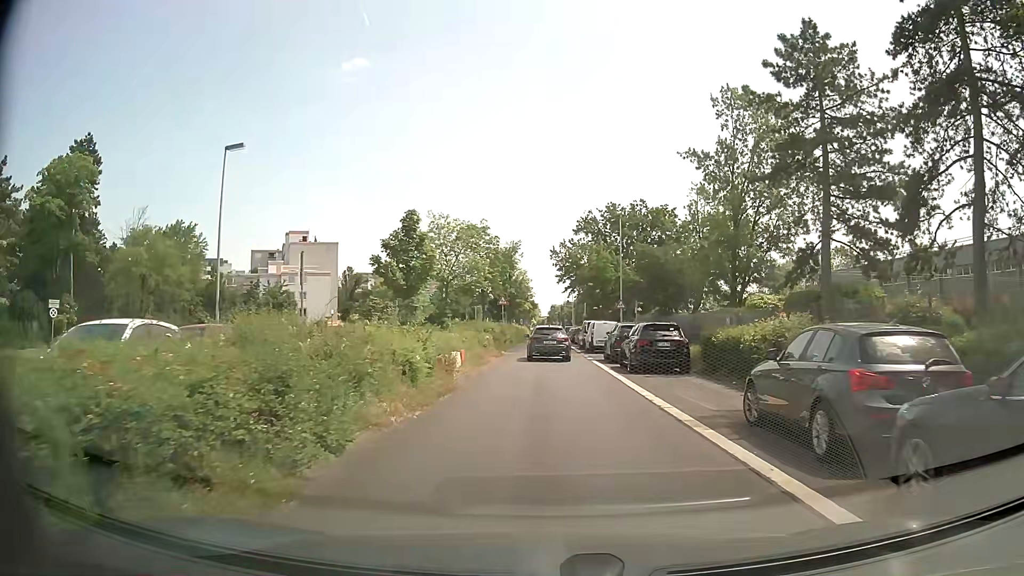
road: unclassified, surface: asphalt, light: Day
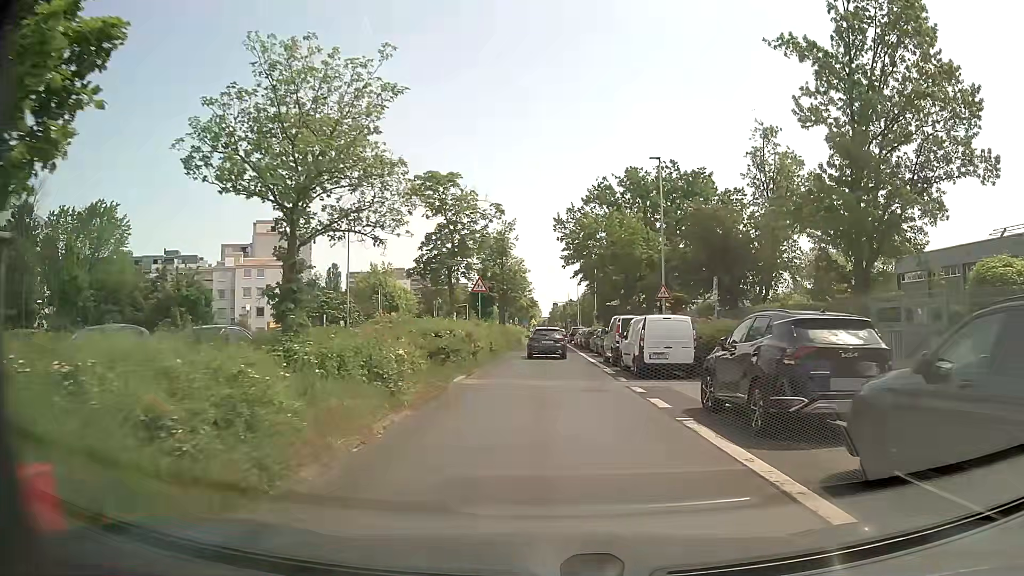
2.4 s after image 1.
(+0.3, +18.6) m; 0°
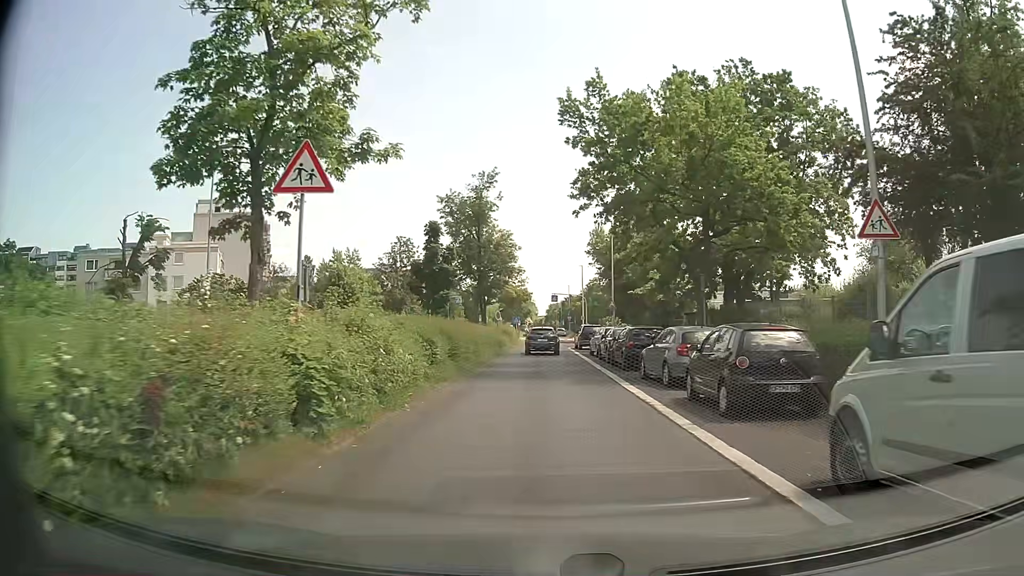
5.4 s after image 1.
(+0.3, +23.2) m; +1°
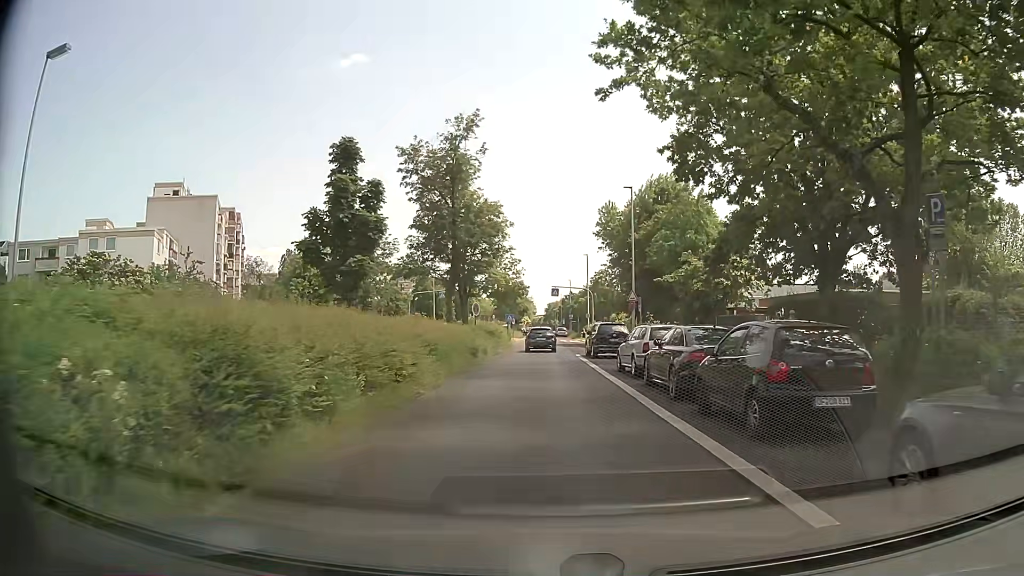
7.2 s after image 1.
(-0.1, +13.9) m; 0°
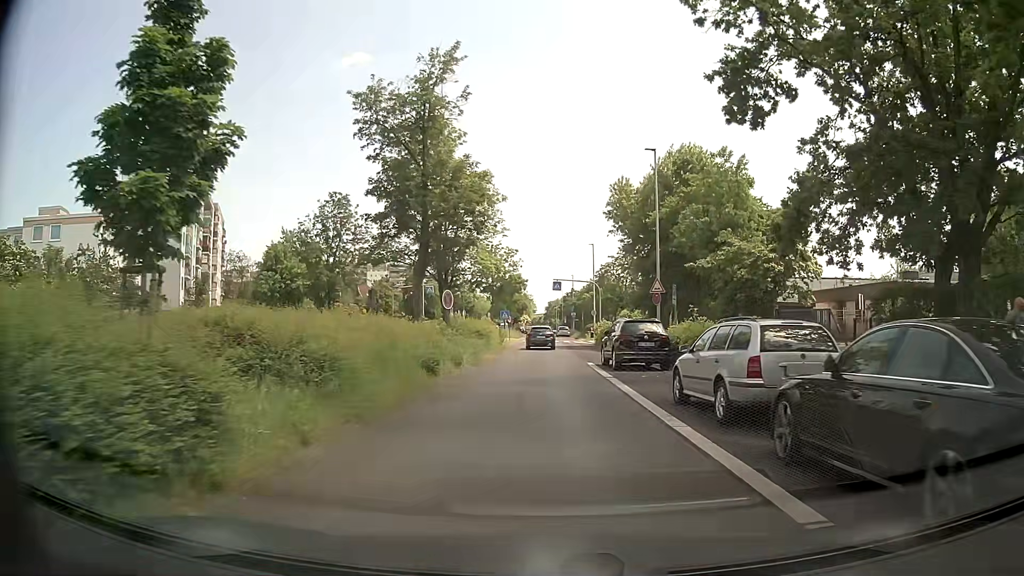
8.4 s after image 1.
(0.0, +9.3) m; +1°
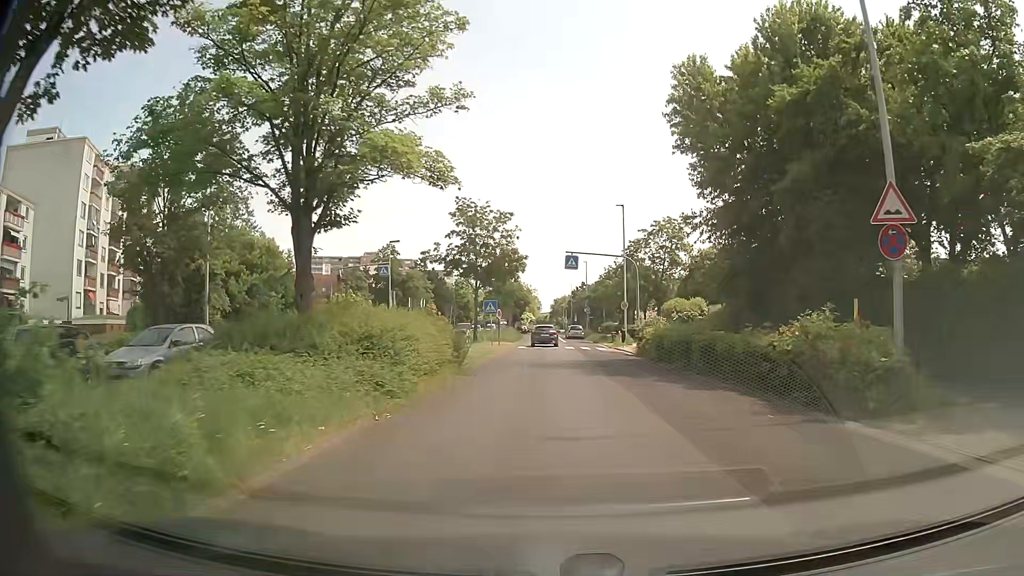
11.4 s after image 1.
(-0.3, +23.2) m; -1°
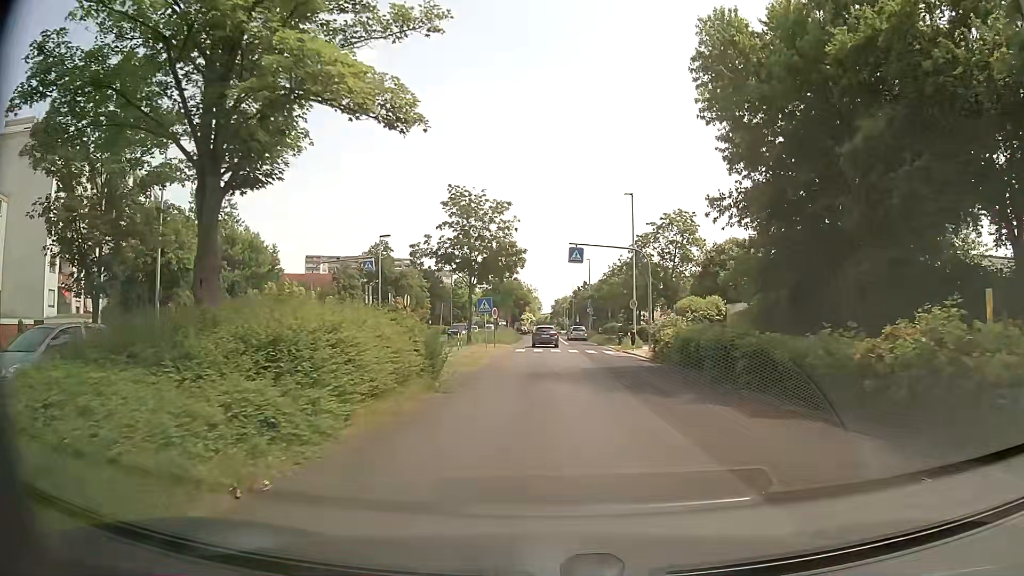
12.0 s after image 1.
(0.0, +4.6) m; 0°
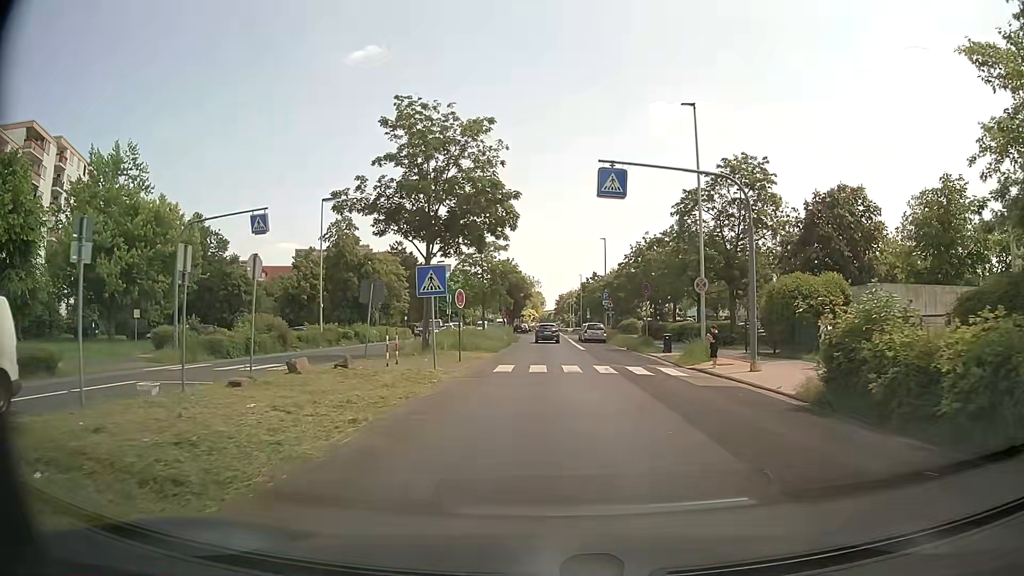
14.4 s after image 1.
(0.0, +18.4) m; -1°
(0, +10) (0, +20) (+1, +30) (+1, +40) (+1, +50) (+1, +60) (+1, +70) (+1, +80) (+1, +90) (+1, +100) m
